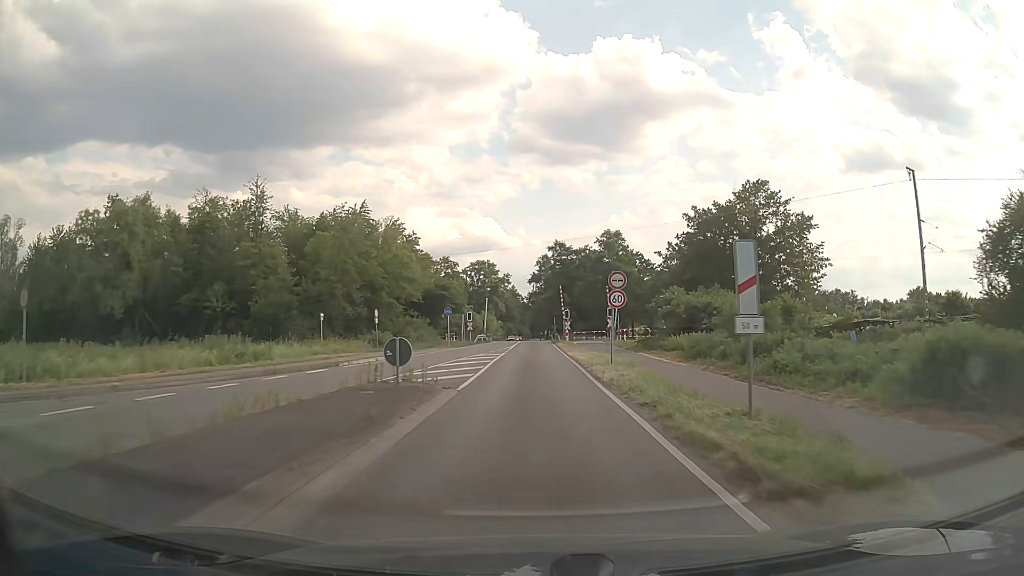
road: secondary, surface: asphalt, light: Day
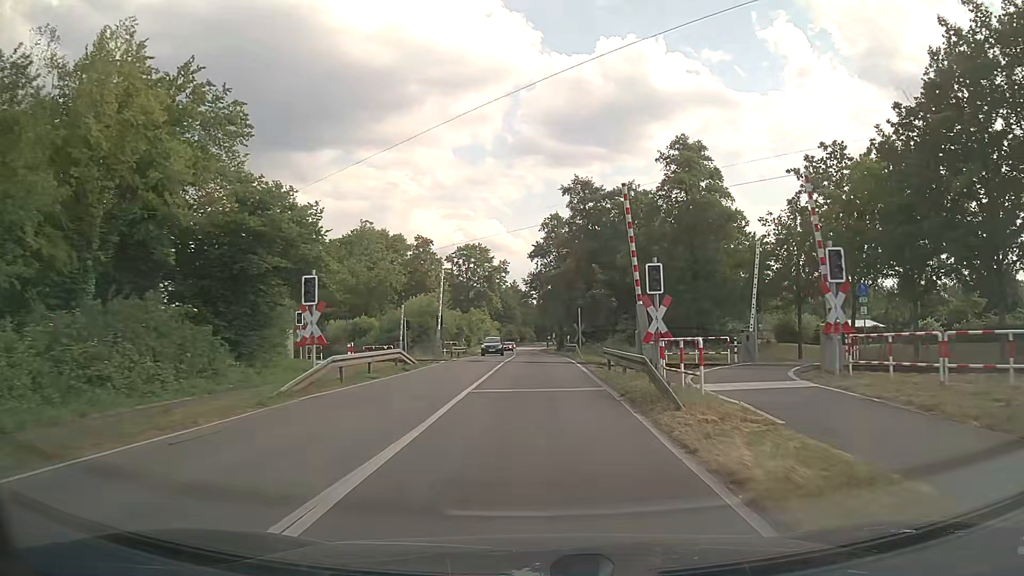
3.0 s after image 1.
(-0.1, +45.8) m; -1°
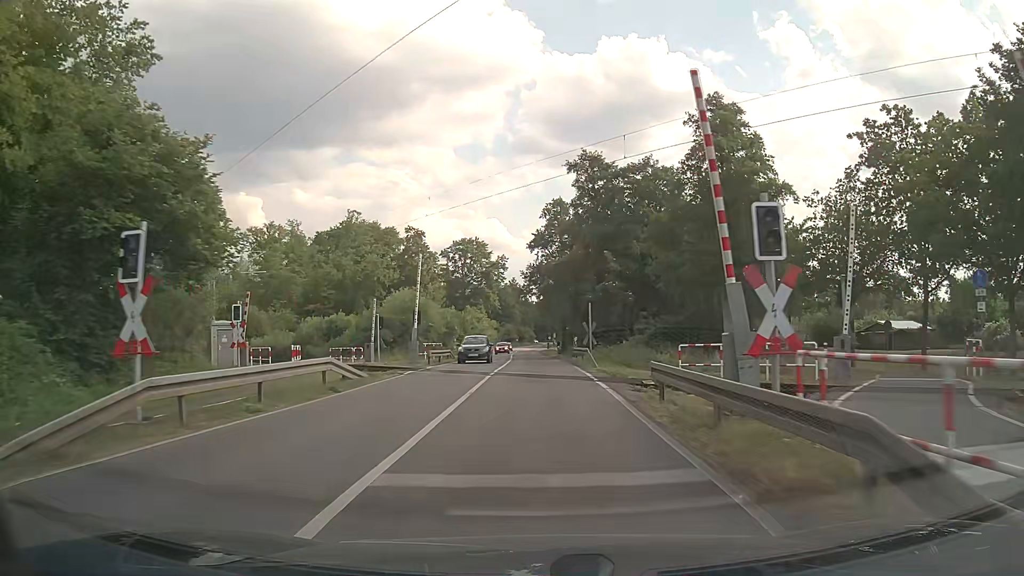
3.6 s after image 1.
(0.0, +8.8) m; 0°
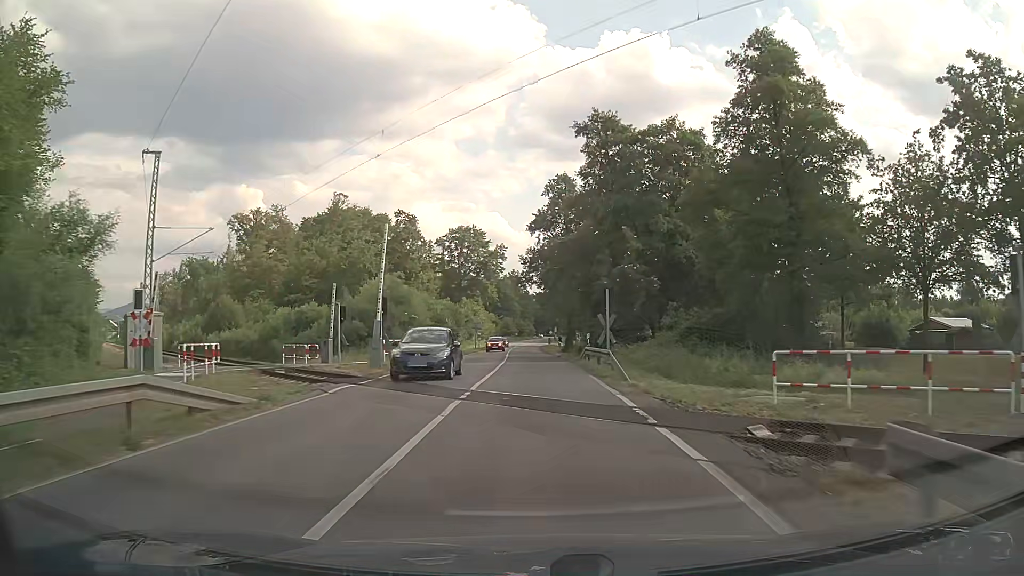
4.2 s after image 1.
(0.0, +8.7) m; 0°
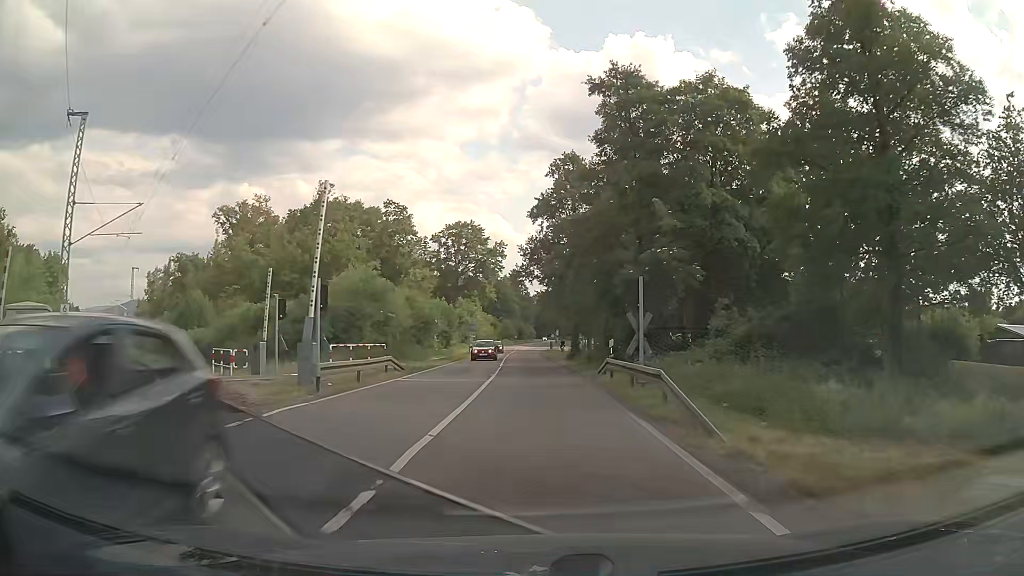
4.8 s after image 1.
(0.0, +8.6) m; 0°
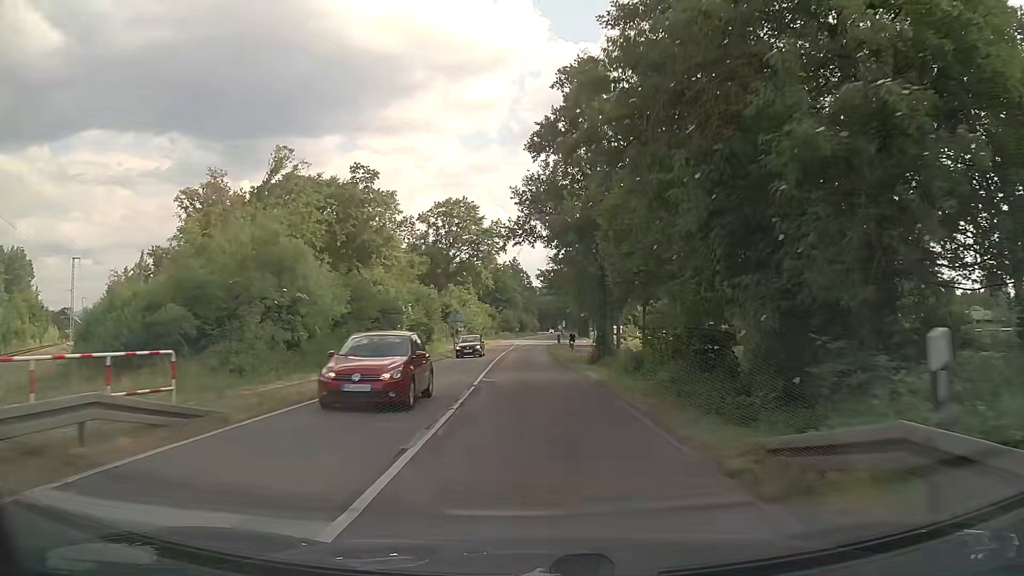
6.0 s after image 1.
(0.0, +17.3) m; 0°
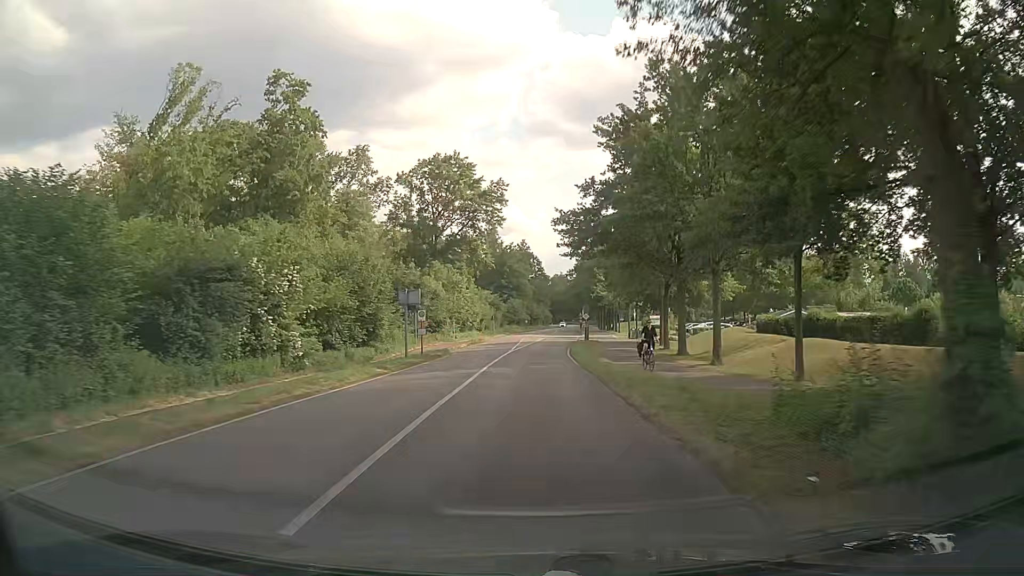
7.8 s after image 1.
(-0.4, +26.8) m; -1°
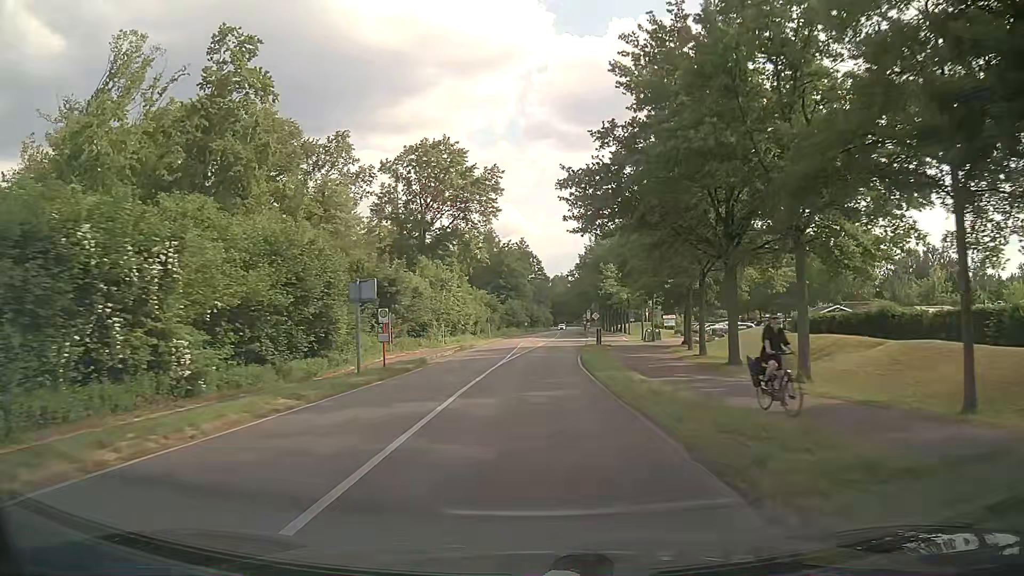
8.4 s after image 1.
(0.0, +9.2) m; 0°
